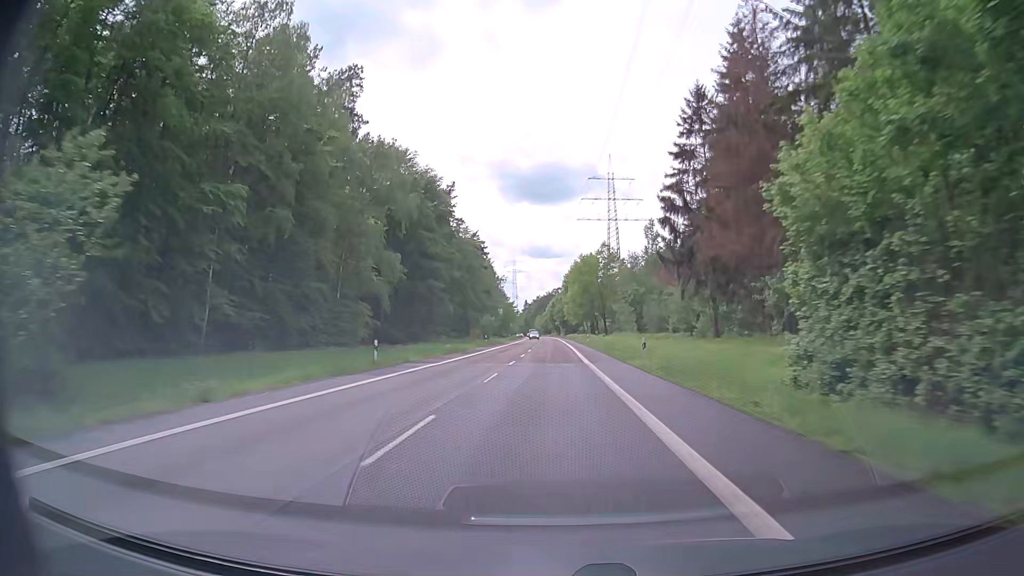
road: secondary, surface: asphalt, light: Day
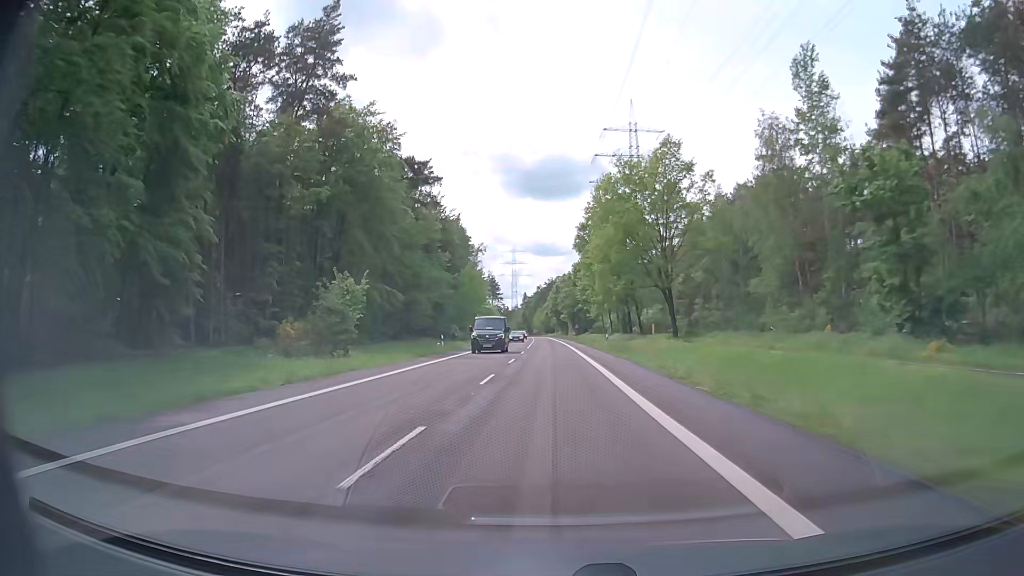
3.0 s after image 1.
(-0.6, +79.1) m; 0°
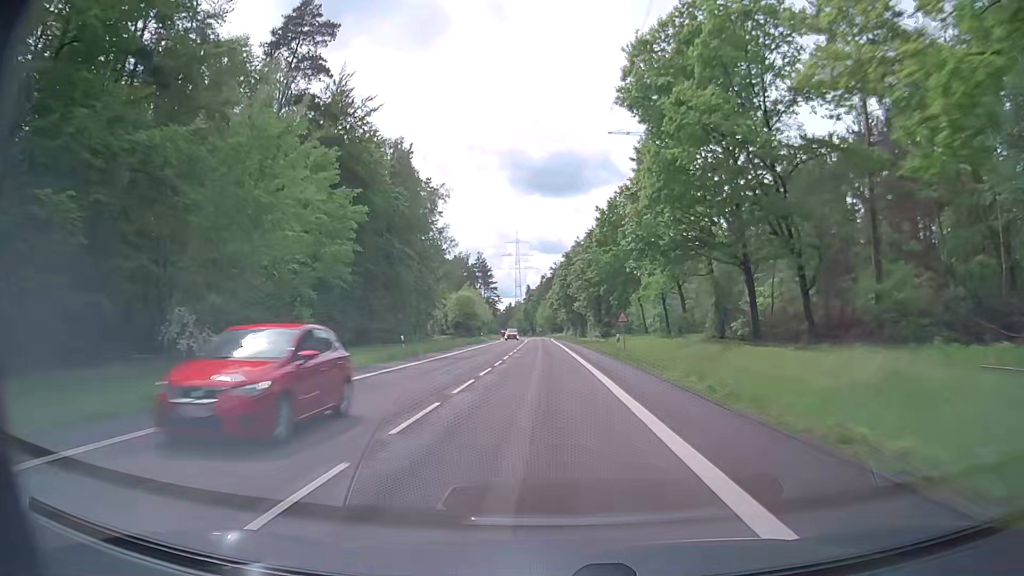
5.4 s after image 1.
(-0.5, +60.3) m; 0°
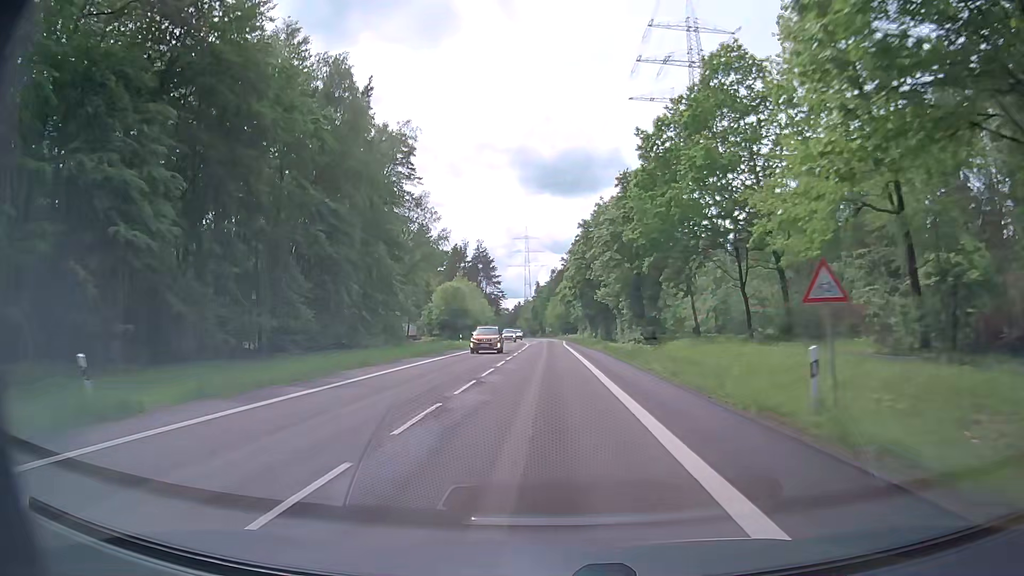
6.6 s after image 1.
(-0.4, +28.2) m; -2°
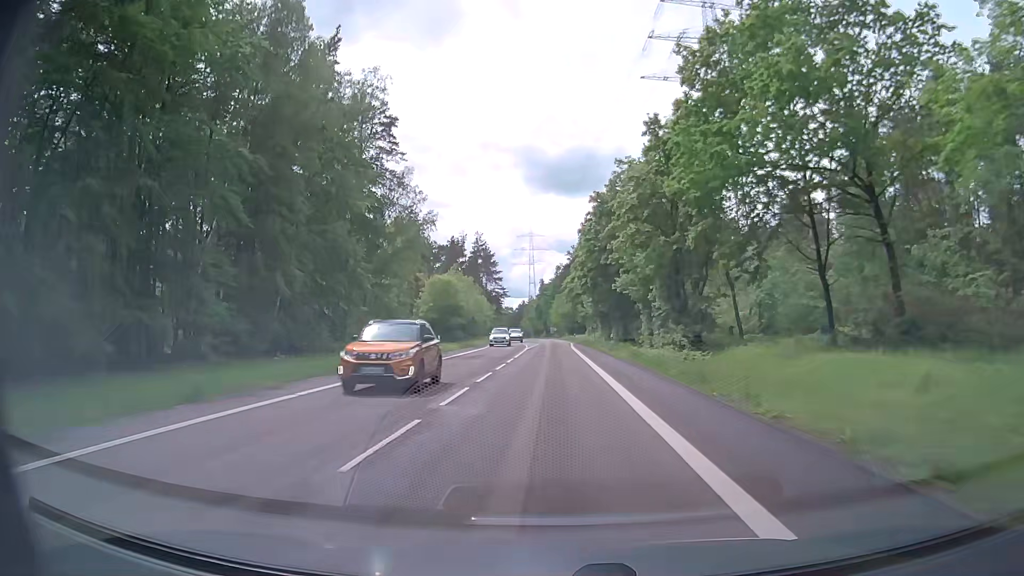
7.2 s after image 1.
(+0.1, +13.7) m; 0°
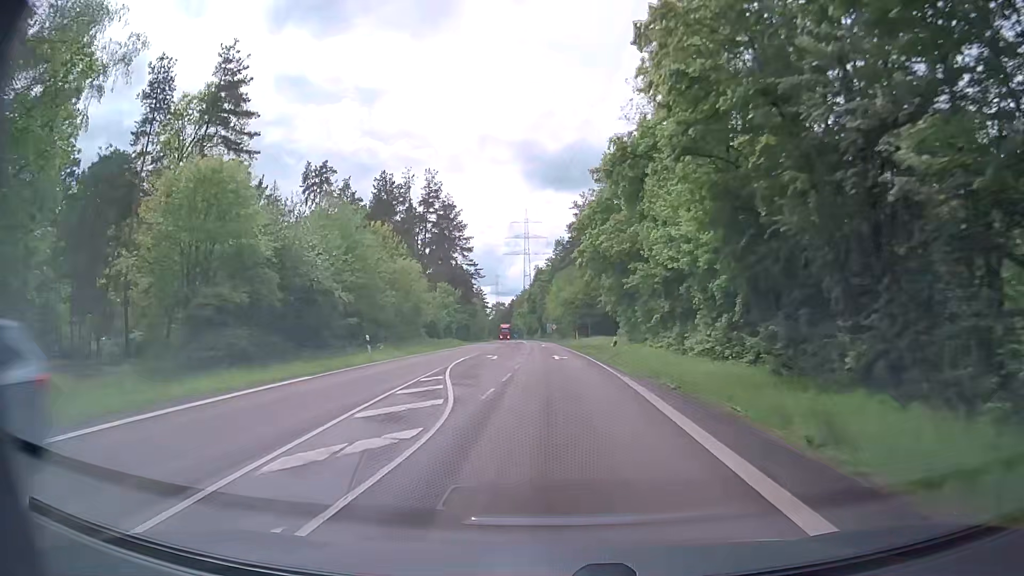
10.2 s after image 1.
(0.0, +63.7) m; 0°
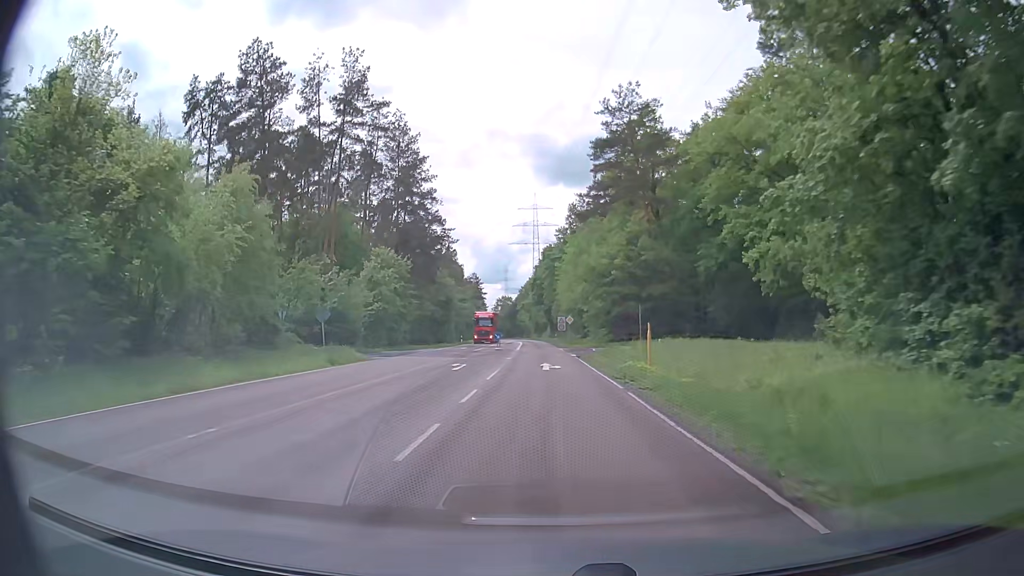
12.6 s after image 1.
(-0.1, +45.9) m; 0°
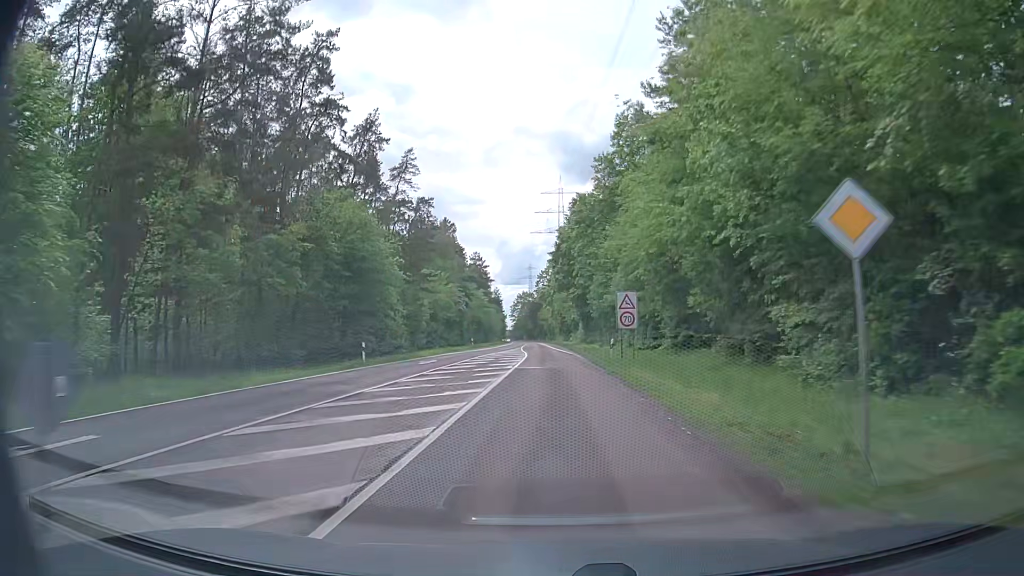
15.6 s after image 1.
(-1.7, +53.7) m; -3°
(0, +10) (0, +20) (0, +30) (-1, +40) (-1, +50) (-1, +60) (-2, +70) (-2, +80) (-3, +90) (-3, +100) m
